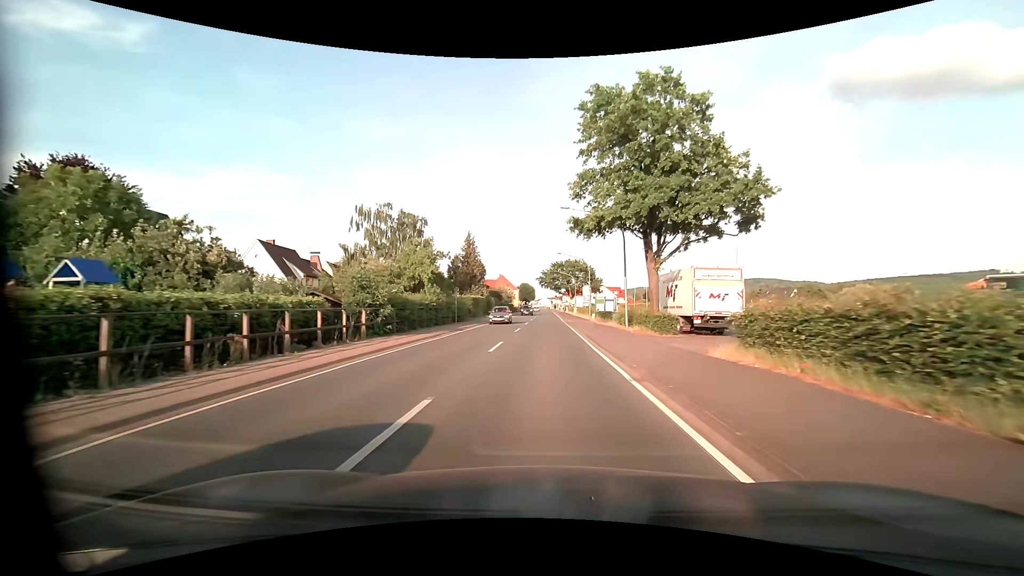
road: primary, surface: asphalt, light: Day
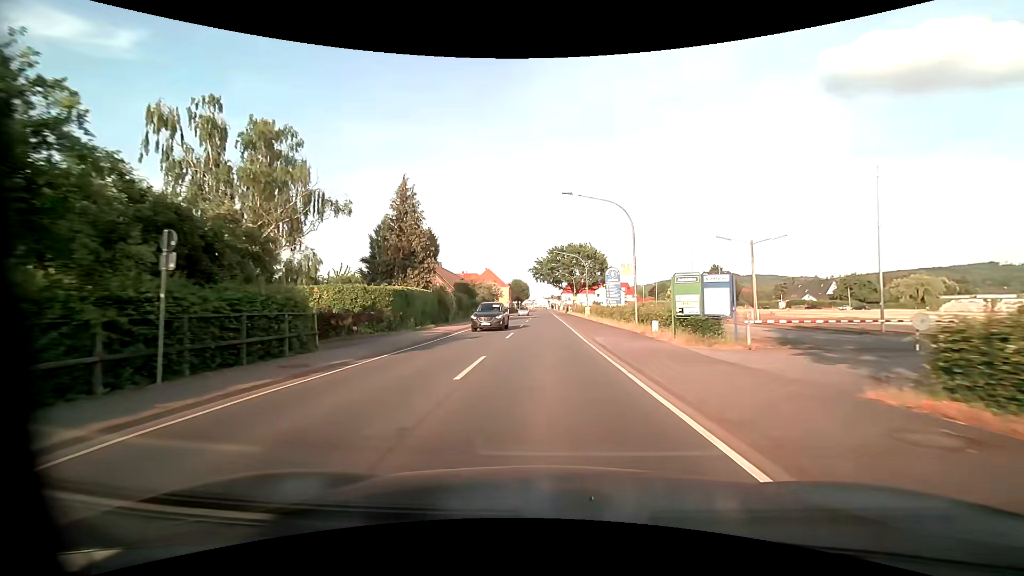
(+0.1, +30.5) m; 0°
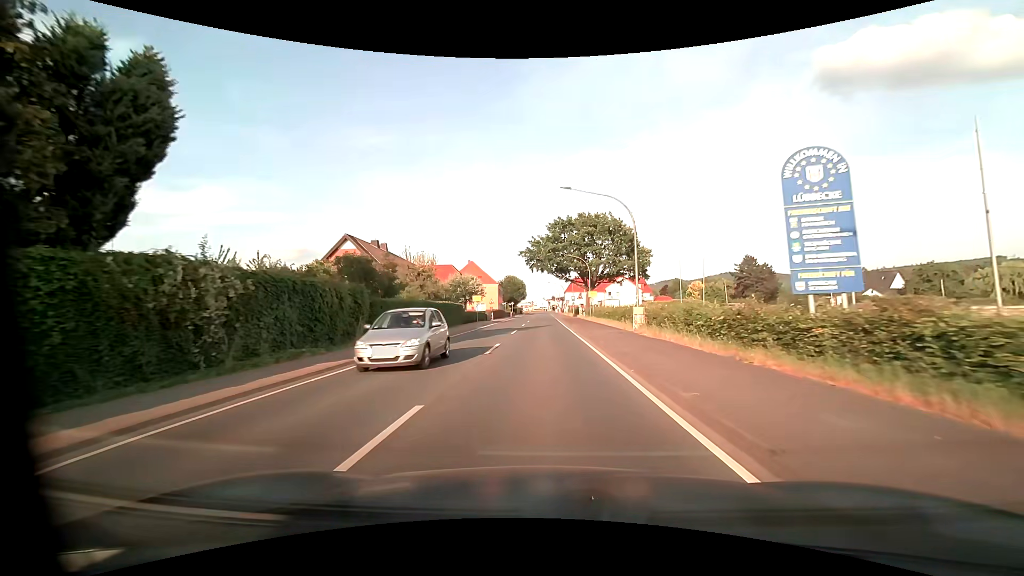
(+0.2, +31.2) m; 0°
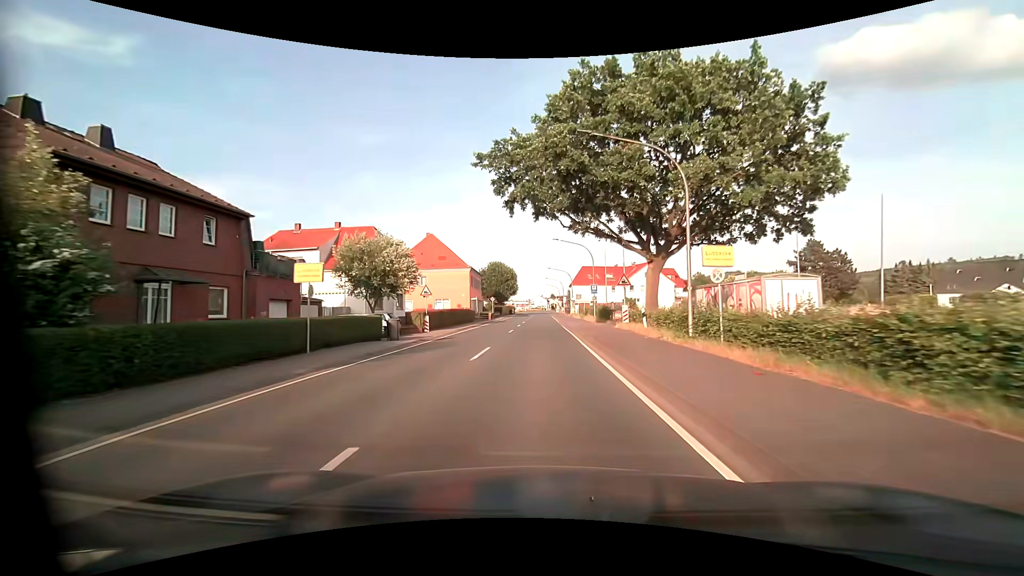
(-0.2, +38.7) m; 0°
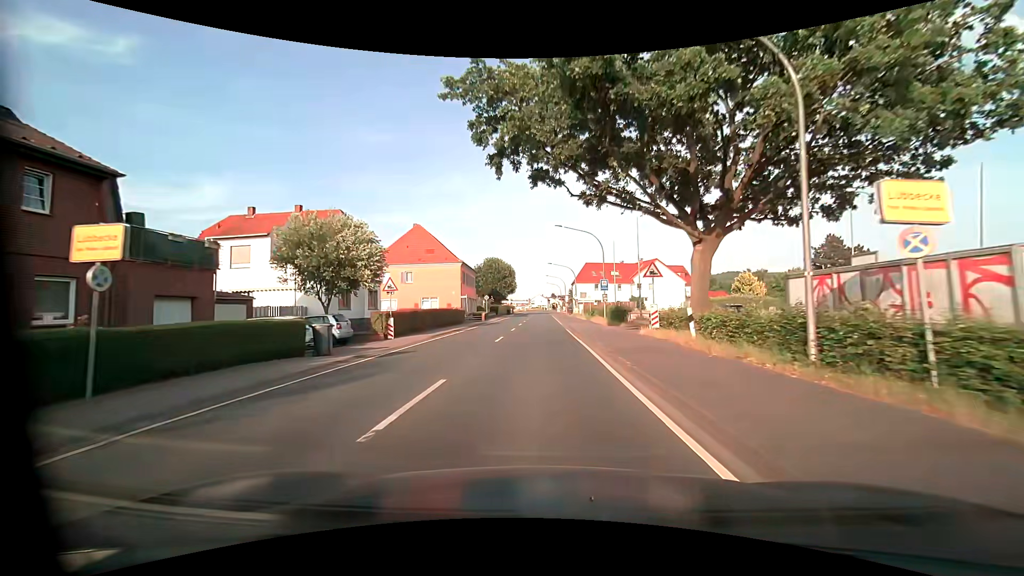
(0.0, +7.7) m; 0°
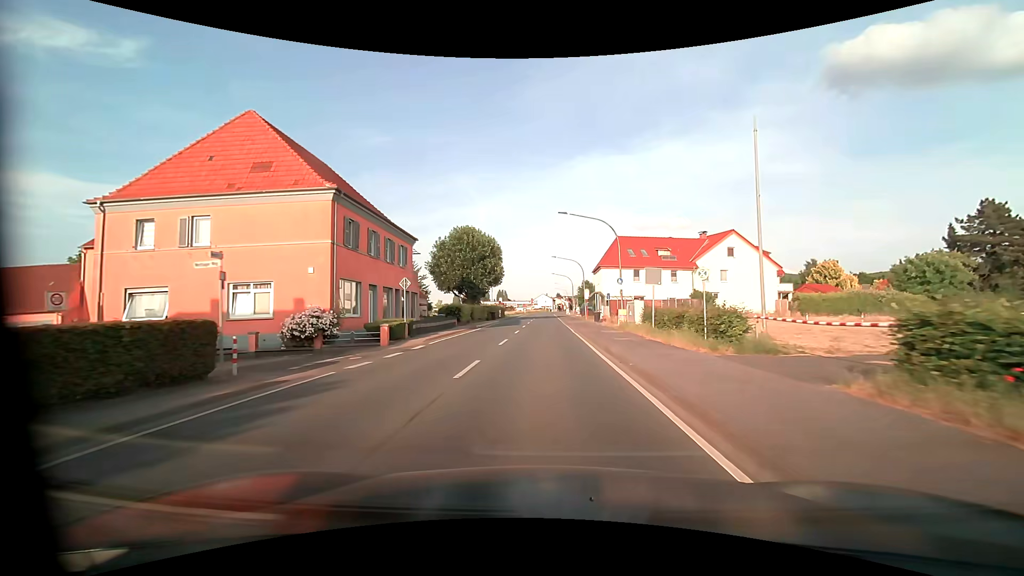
(-0.2, +37.8) m; -1°
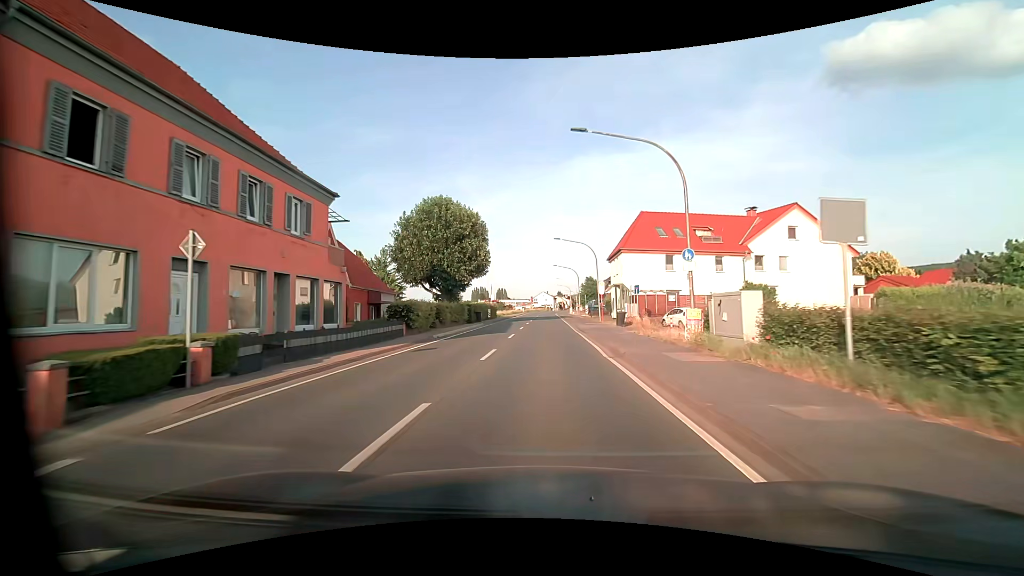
(0.0, +15.0) m; 0°
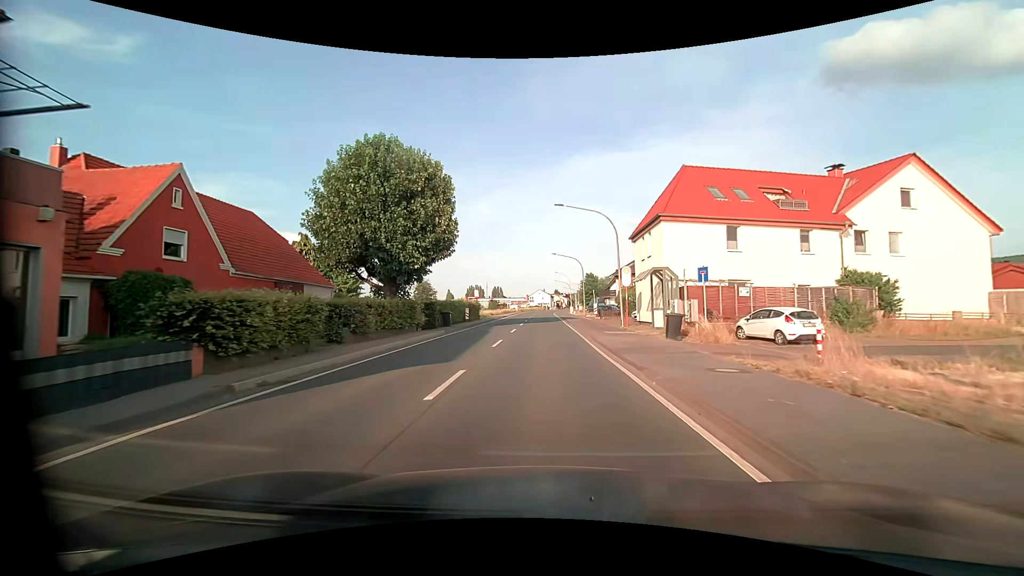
(0.0, +14.9) m; 0°
(0, +10) (0, +20) (0, +30) (0, +40) (0, +50) (0, +60) (0, +70) (0, +80) (0, +90) (0, +100) m
